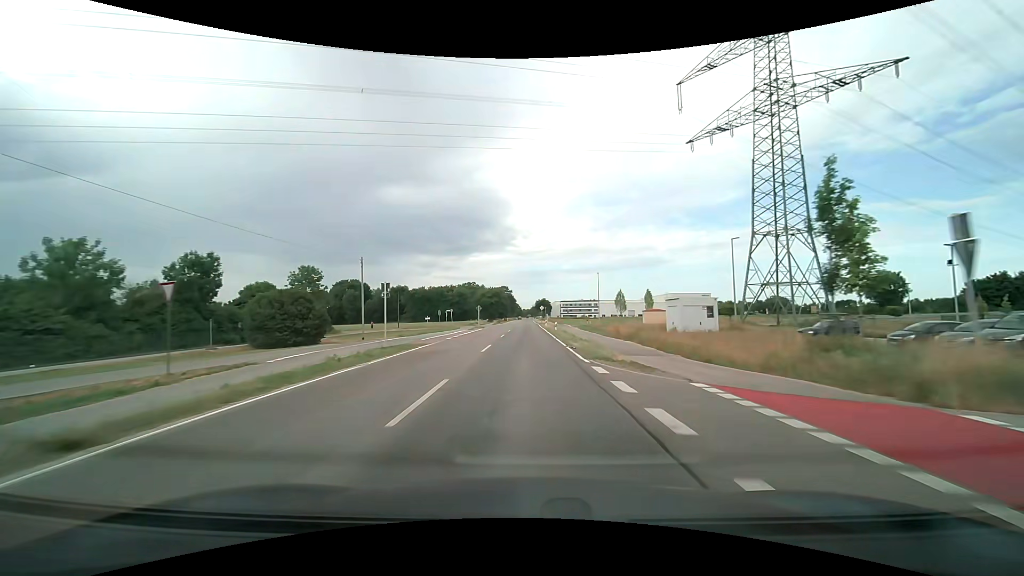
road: tertiary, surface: asphalt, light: Day
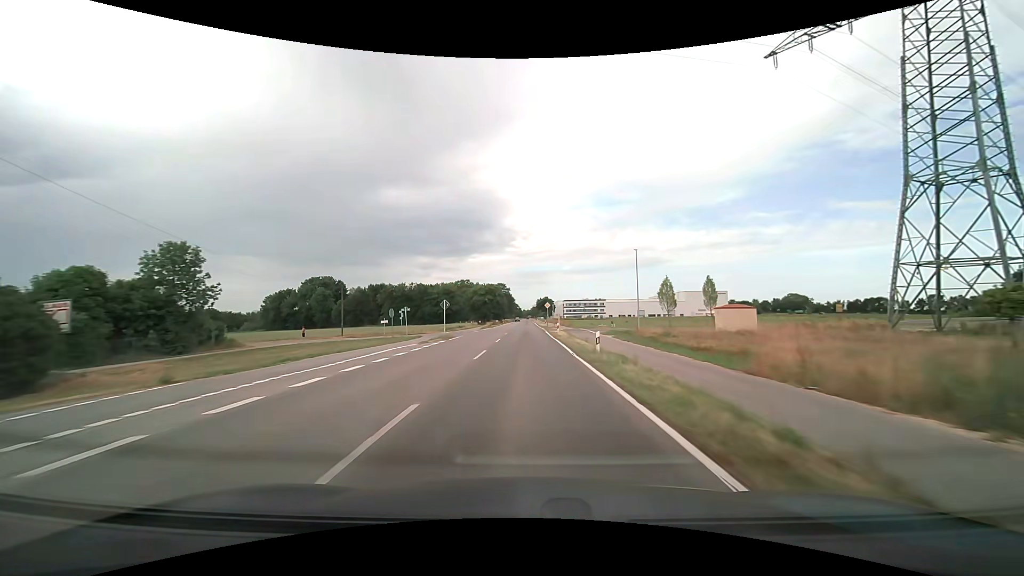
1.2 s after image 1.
(0.0, +27.3) m; 0°
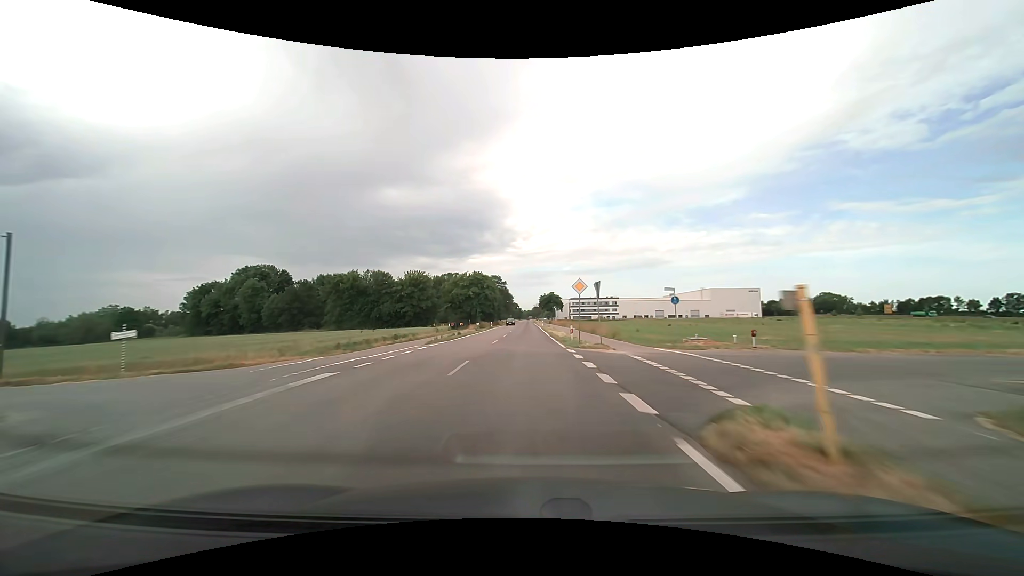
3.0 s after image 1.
(0.0, +41.0) m; 0°
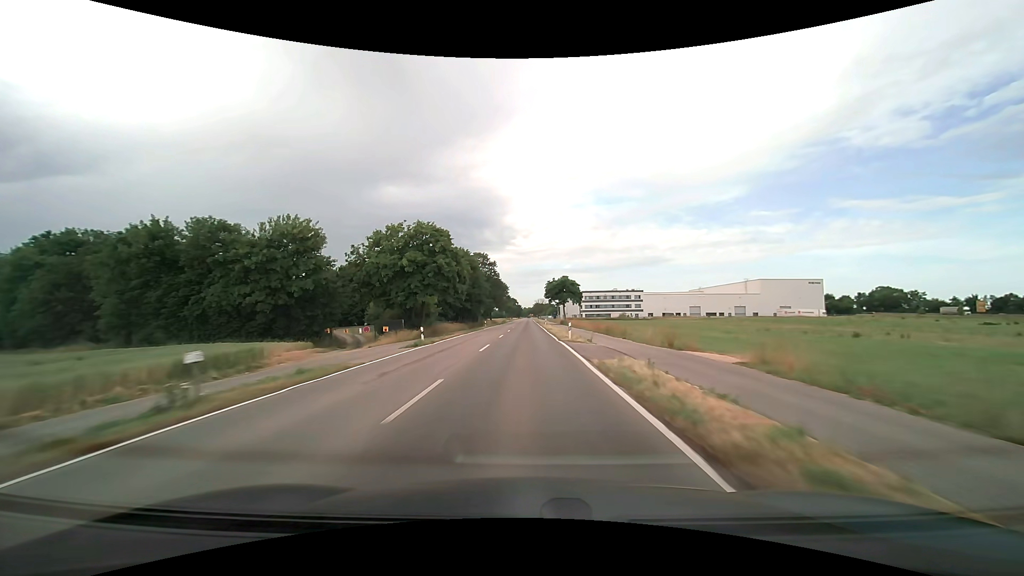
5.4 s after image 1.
(+0.1, +54.8) m; 0°
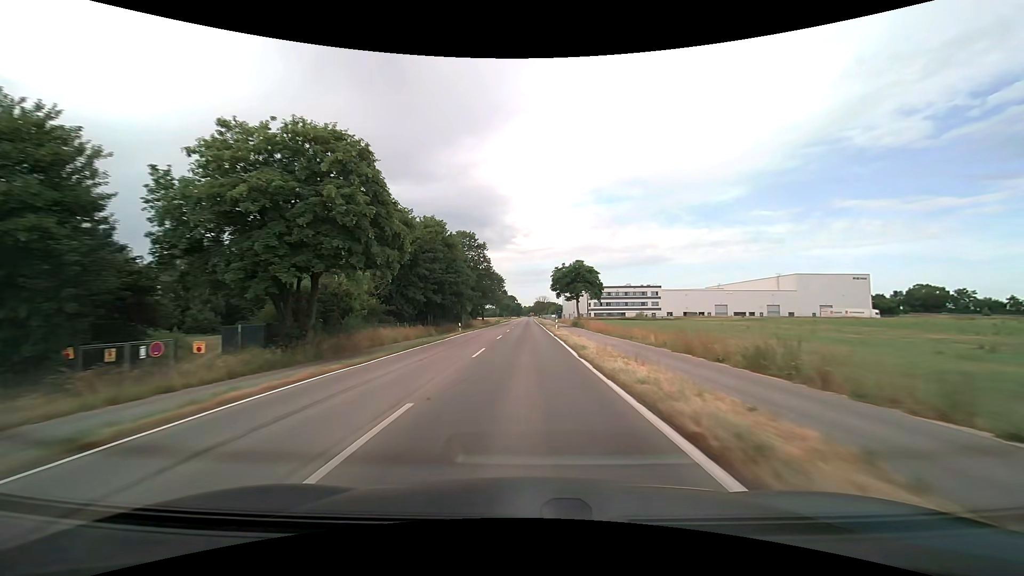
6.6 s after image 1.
(0.0, +27.5) m; 0°
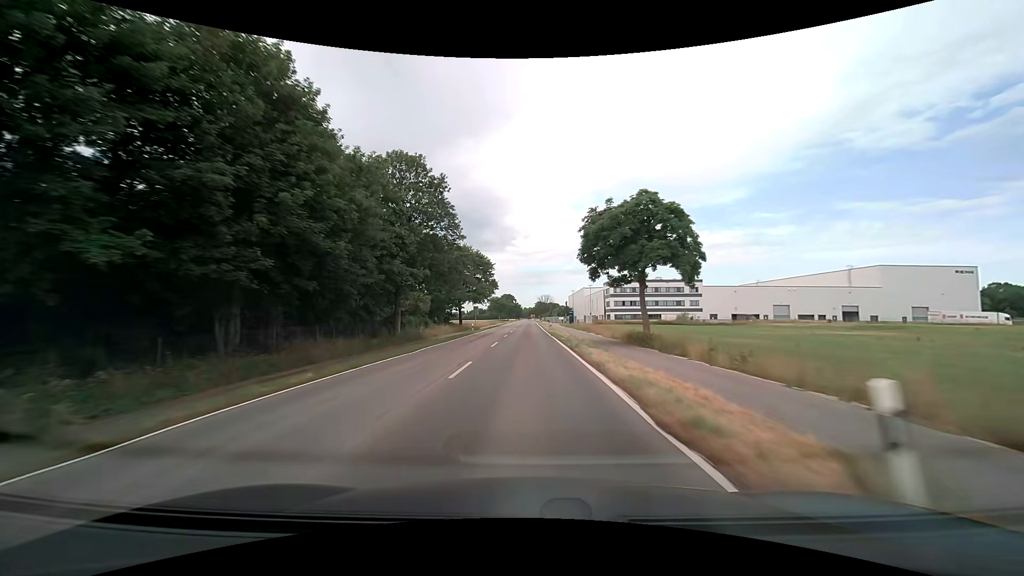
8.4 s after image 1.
(-0.2, +42.1) m; 0°
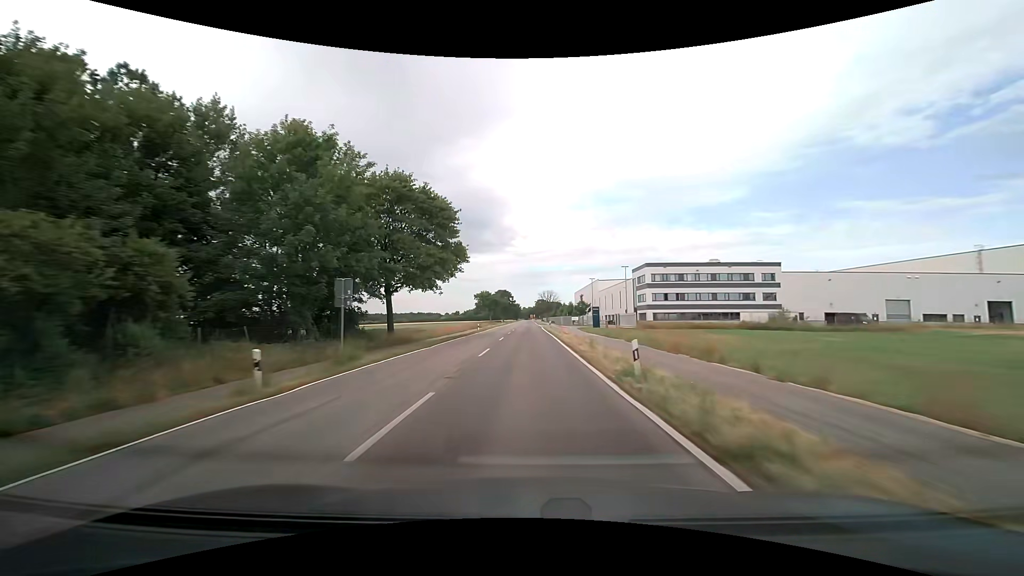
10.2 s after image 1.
(0.0, +43.0) m; 0°
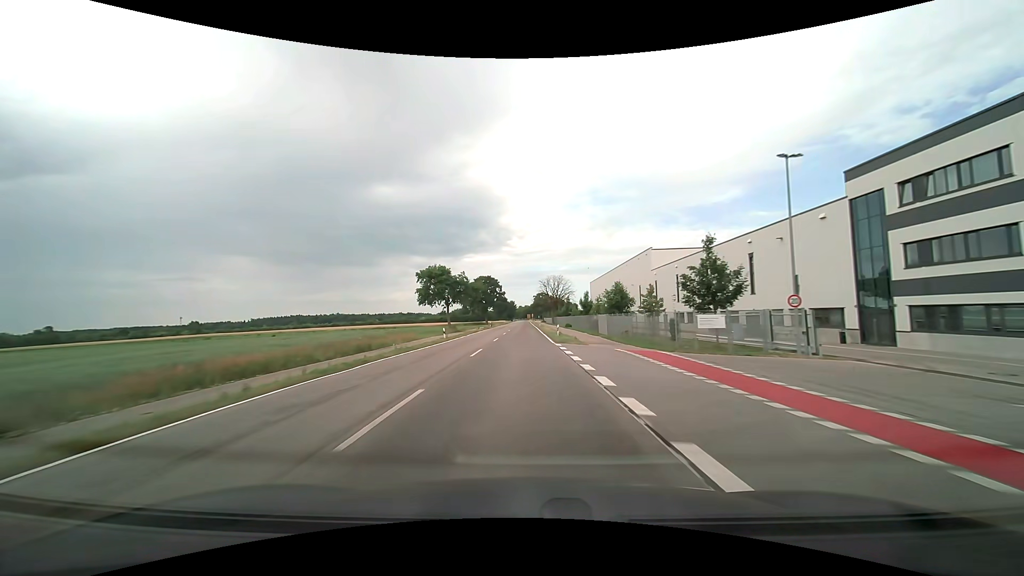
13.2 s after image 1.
(+0.2, +73.6) m; 0°
(0, +10) (0, +20) (0, +30) (0, +40) (0, +50) (0, +60) (0, +70) (0, +80) (0, +90) (0, +100) m
